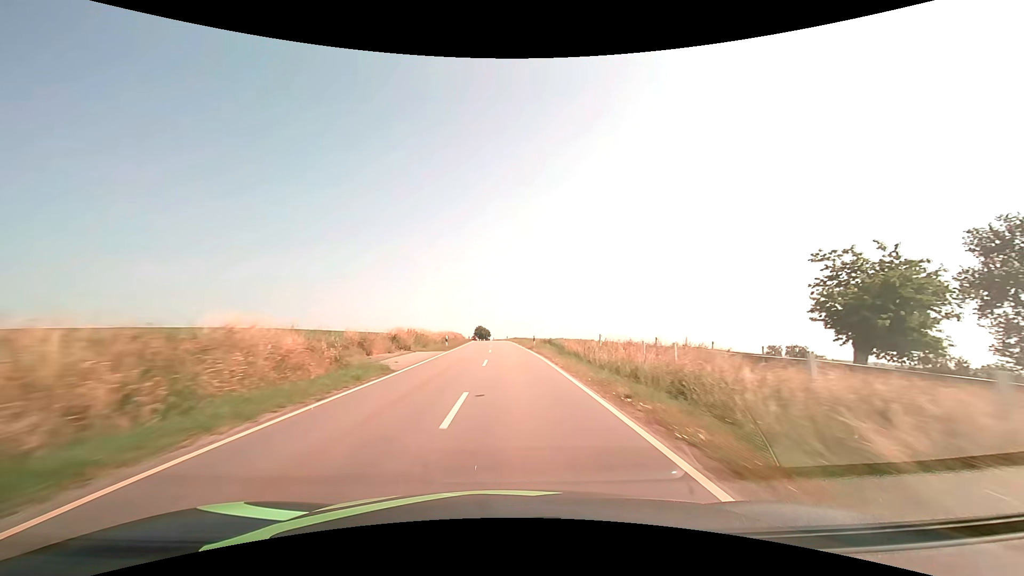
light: Day
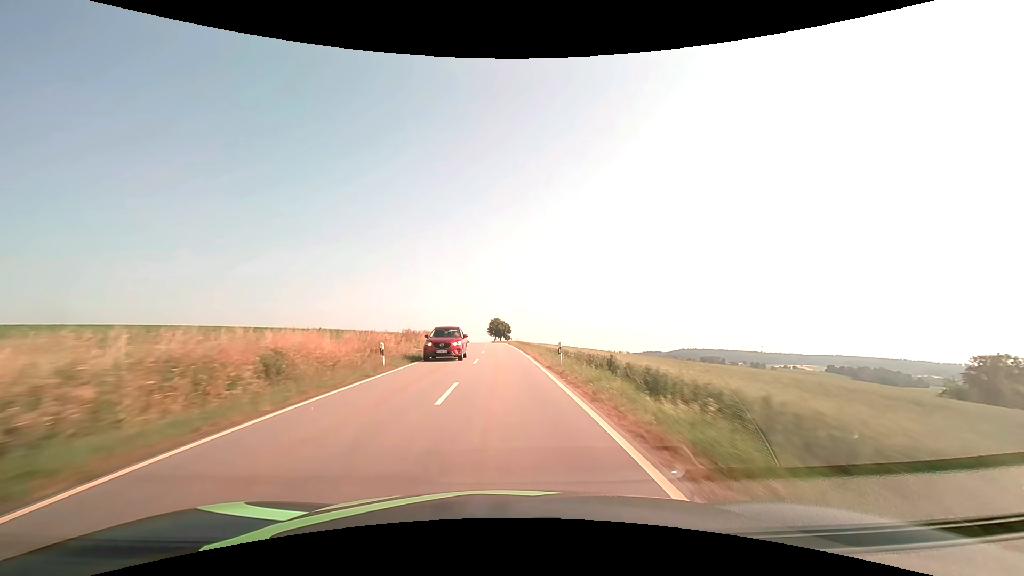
(-1.0, +70.8) m; -3°
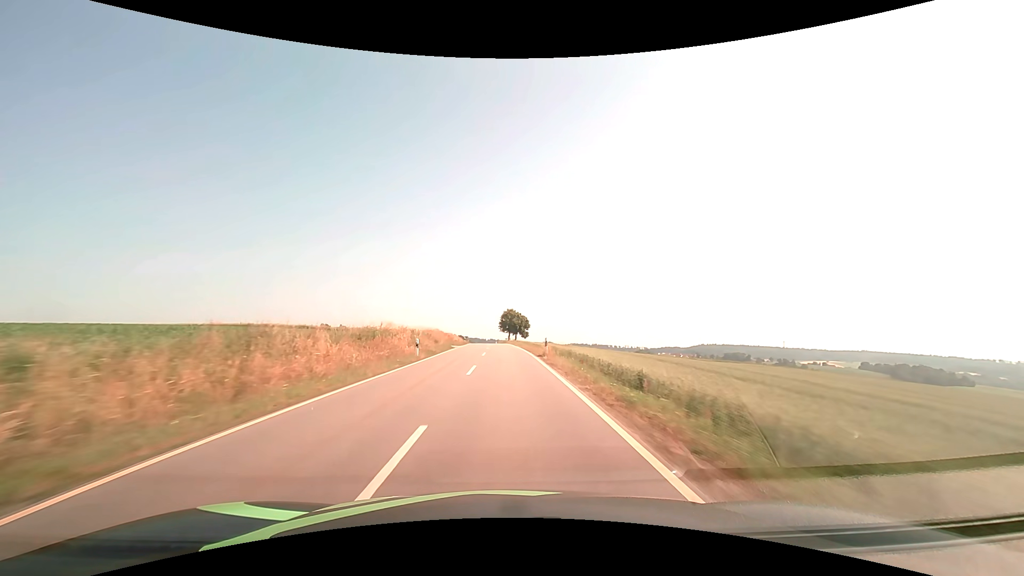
(-0.7, +42.7) m; -2°
(0, +10) (0, +20) (0, +30) (0, +40) (-1, +50) (-1, +60) (-1, +70) (-2, +80) (-3, +90) (-3, +100) m
